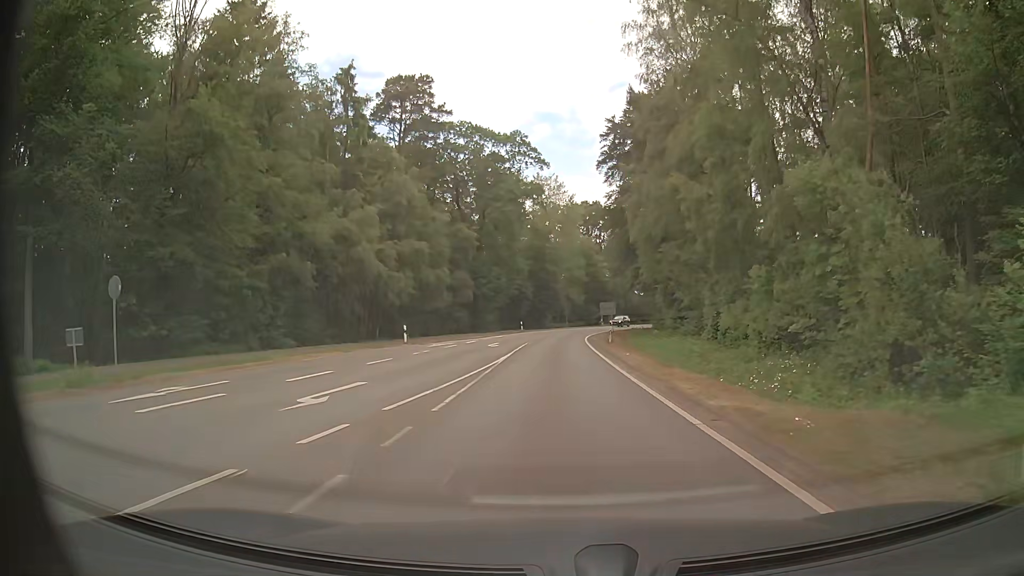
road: unclassified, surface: asphalt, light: Day
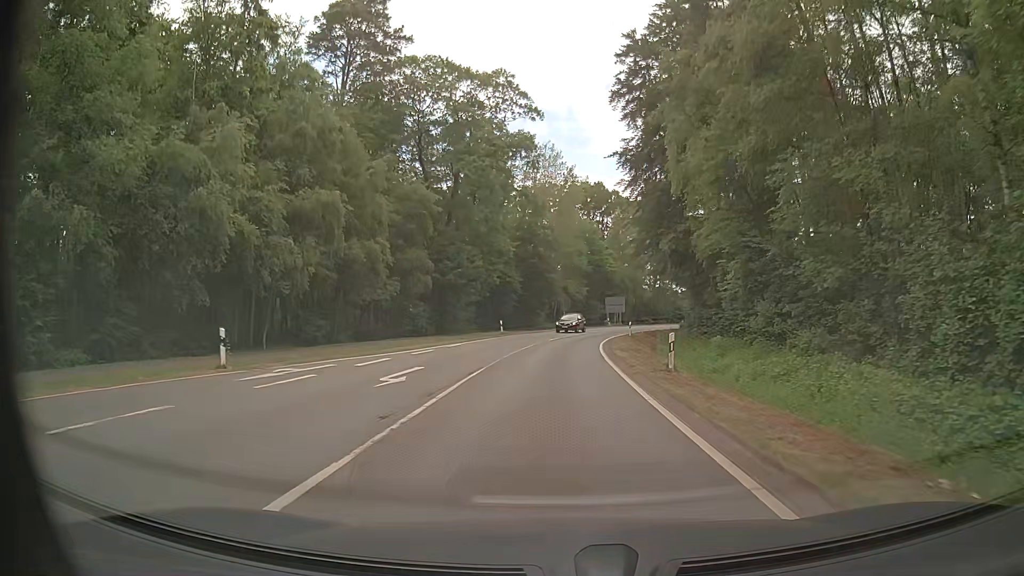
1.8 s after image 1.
(-0.2, +21.6) m; 0°
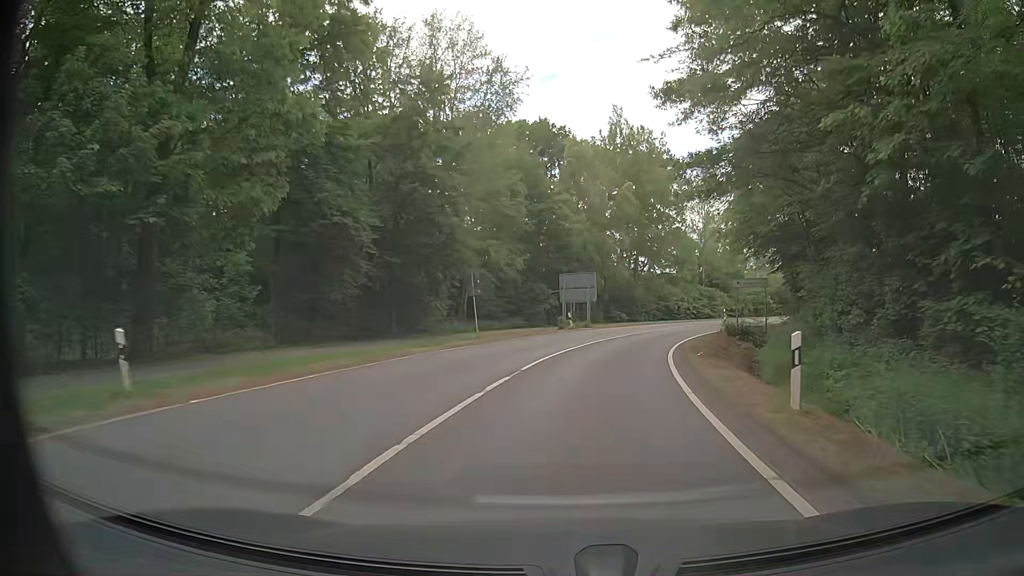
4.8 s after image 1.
(+1.4, +41.4) m; +6°
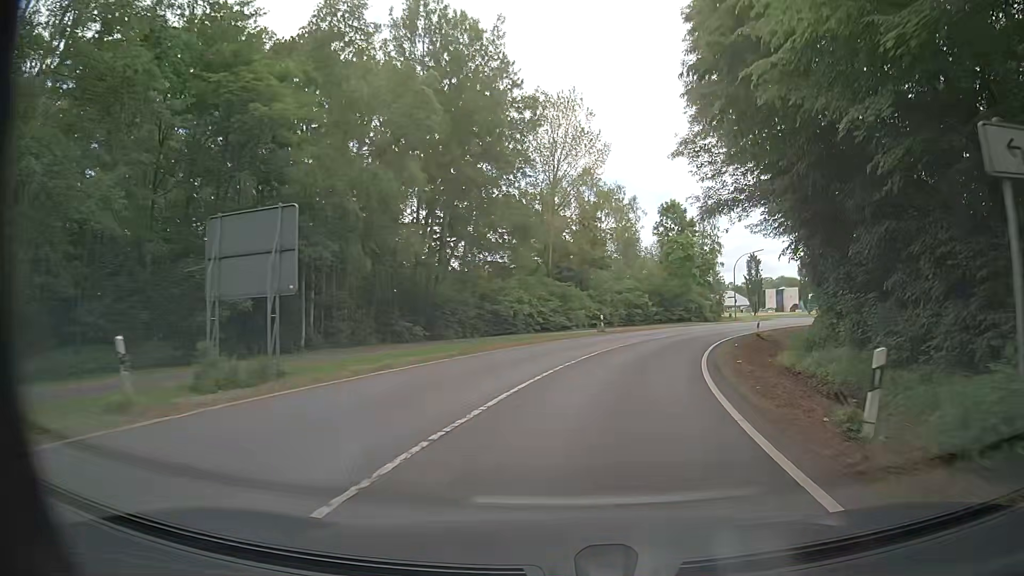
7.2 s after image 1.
(+4.1, +32.0) m; +15°
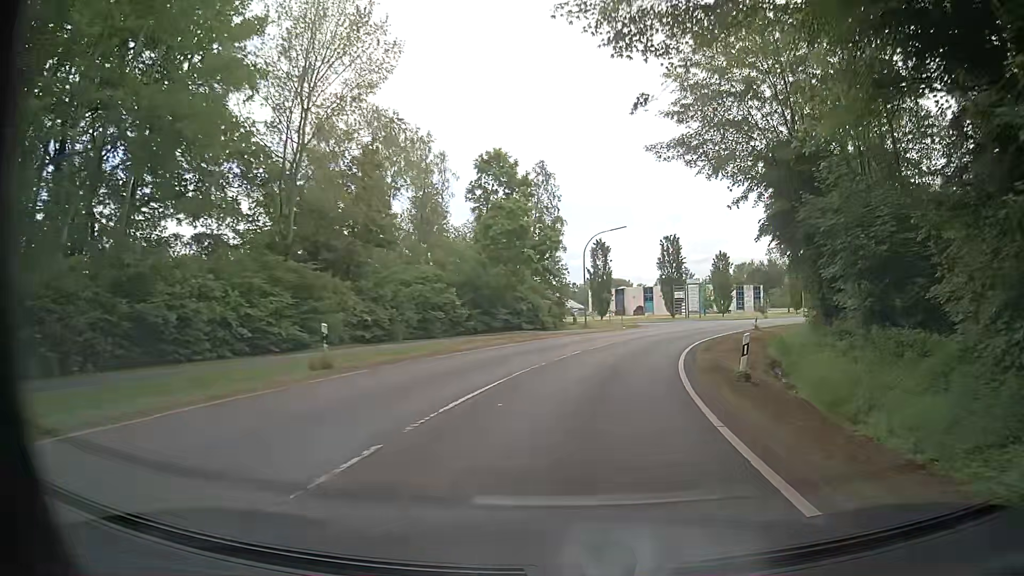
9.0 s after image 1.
(+3.5, +24.1) m; +16°
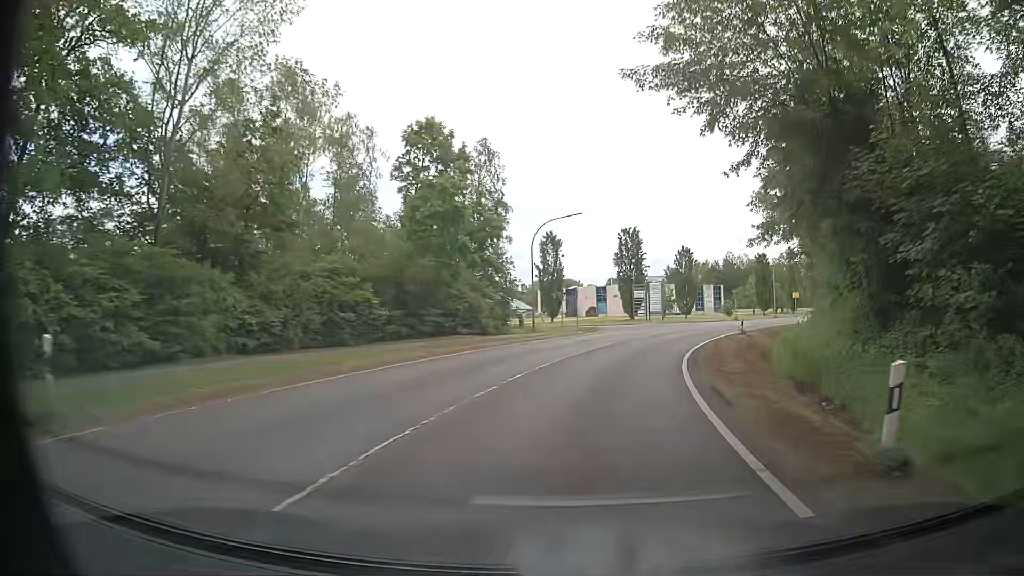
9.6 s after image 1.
(+0.3, +8.2) m; +4°
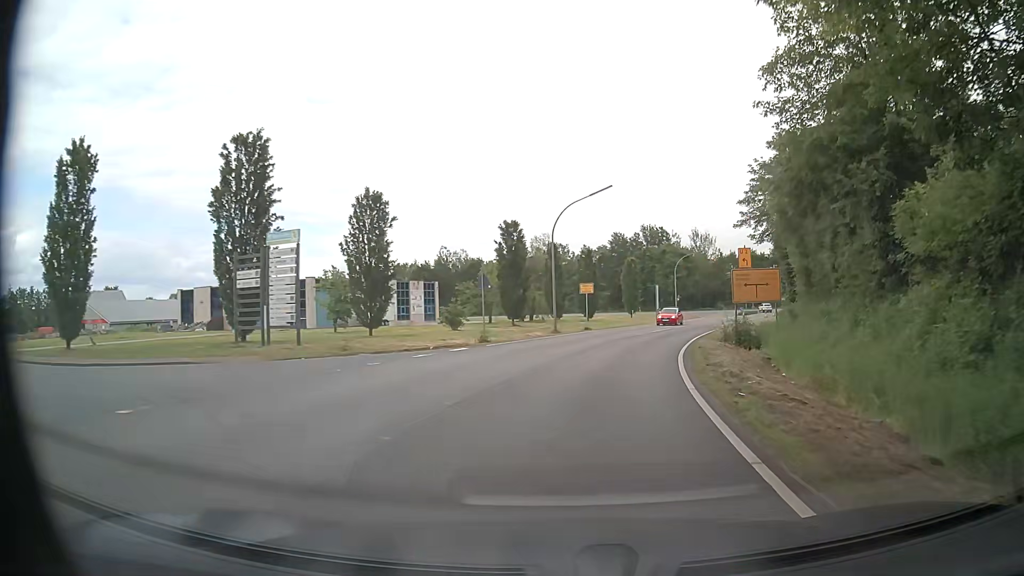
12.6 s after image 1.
(+8.8, +40.0) m; +27°
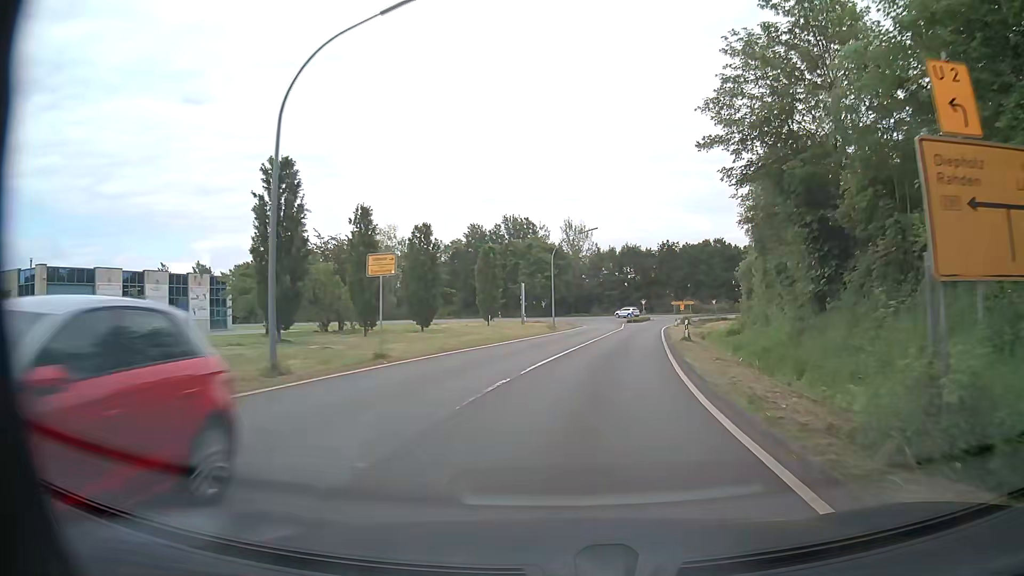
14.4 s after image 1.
(+2.2, +24.9) m; +11°
